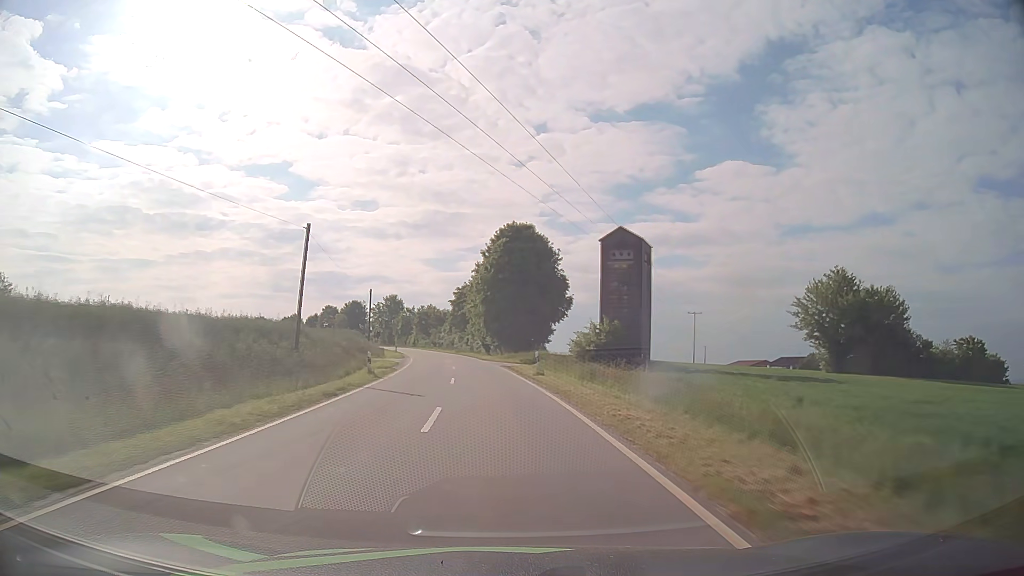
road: tertiary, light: Day
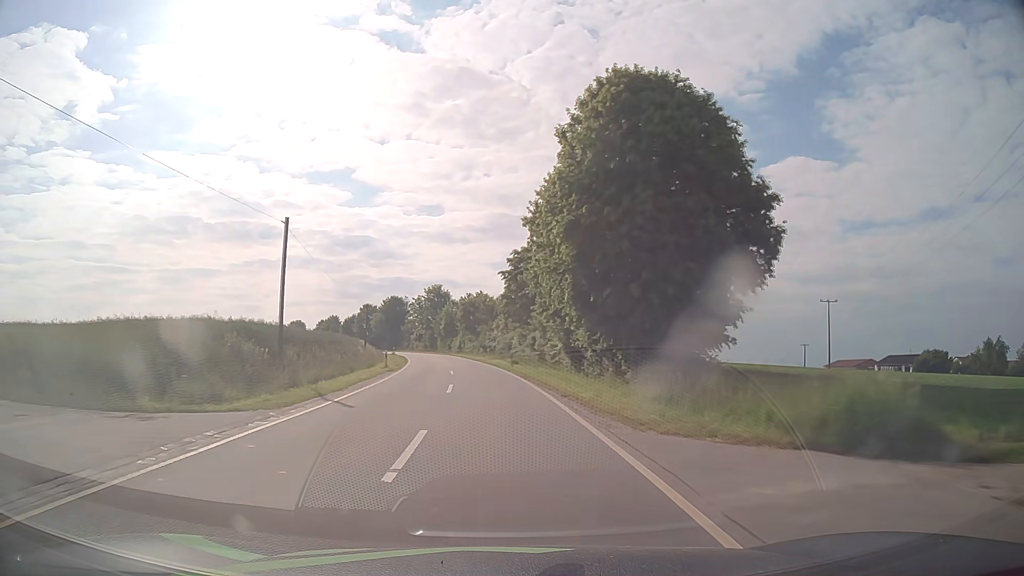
(-1.9, +40.5) m; -6°
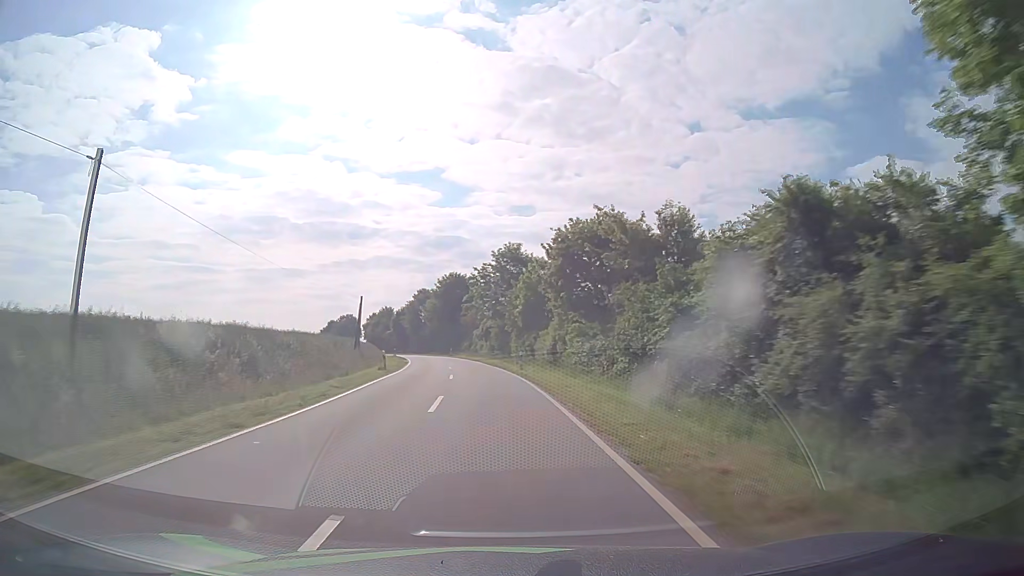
(-3.9, +54.3) m; -8°
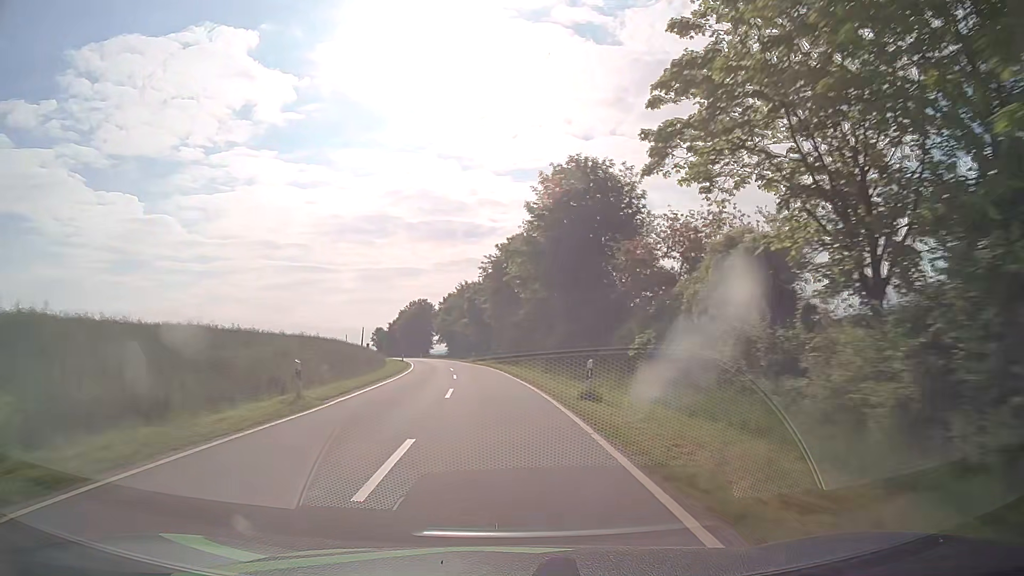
(-5.7, +68.7) m; -10°
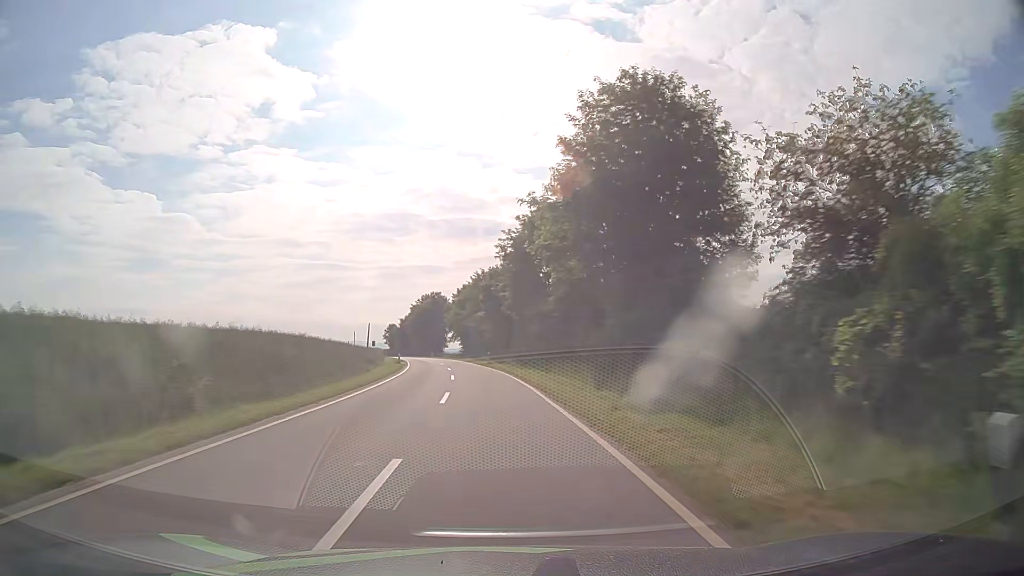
(-0.2, +13.9) m; -2°
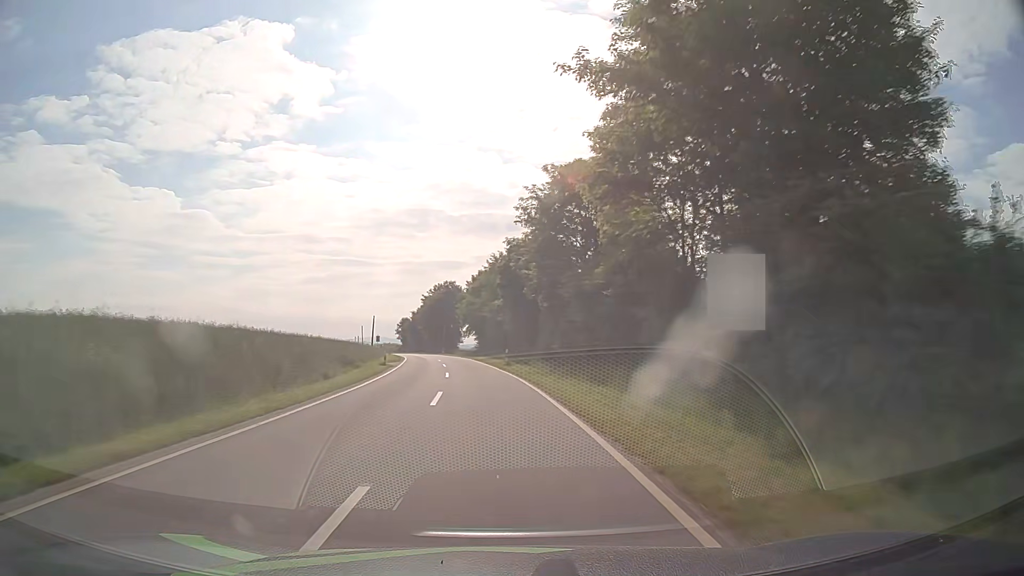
(-0.2, +14.0) m; -2°
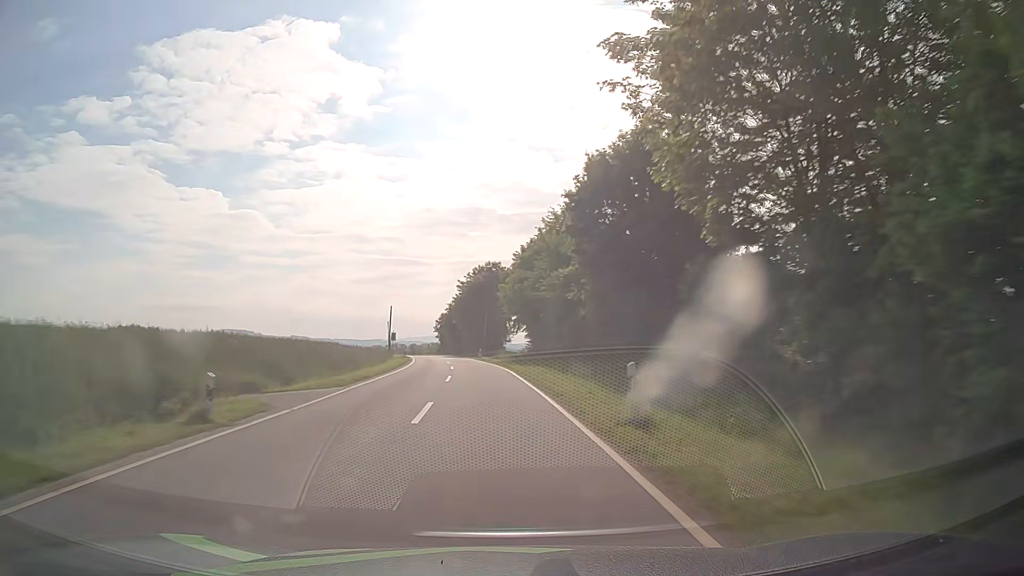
(-1.1, +28.0) m; -5°
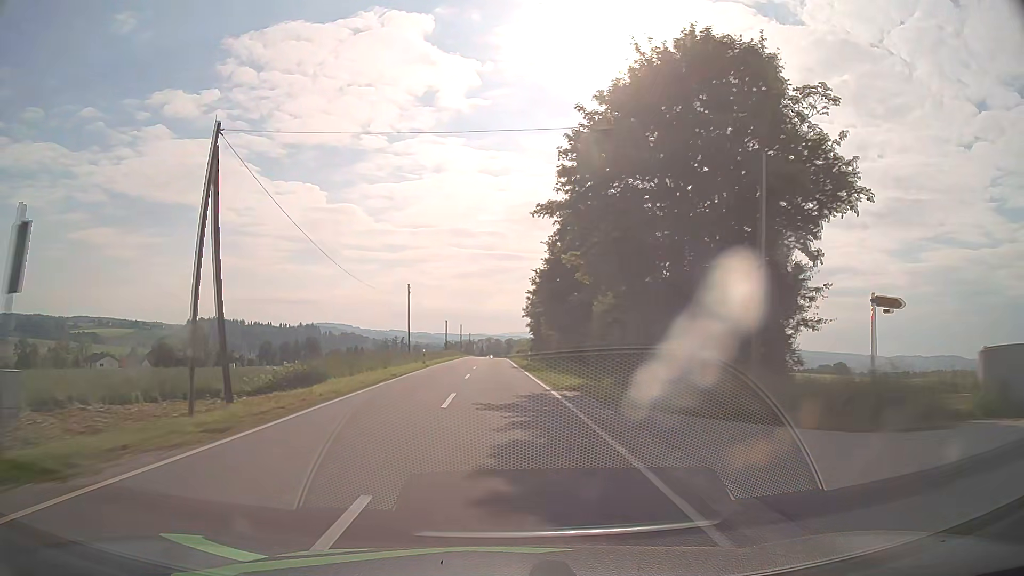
(-5.4, +70.2) m; -8°
(0, +10) (0, +20) (0, +30) (0, +40) (-1, +50) (-1, +60) (-1, +70) (-1, +80) (-1, +90) (-1, +100) m
